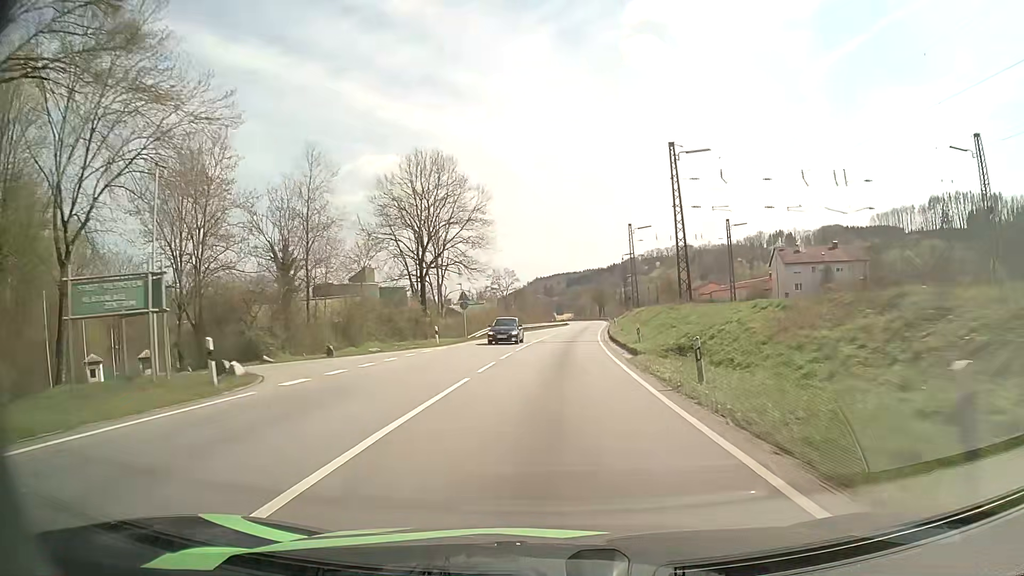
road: primary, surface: asphalt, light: Day
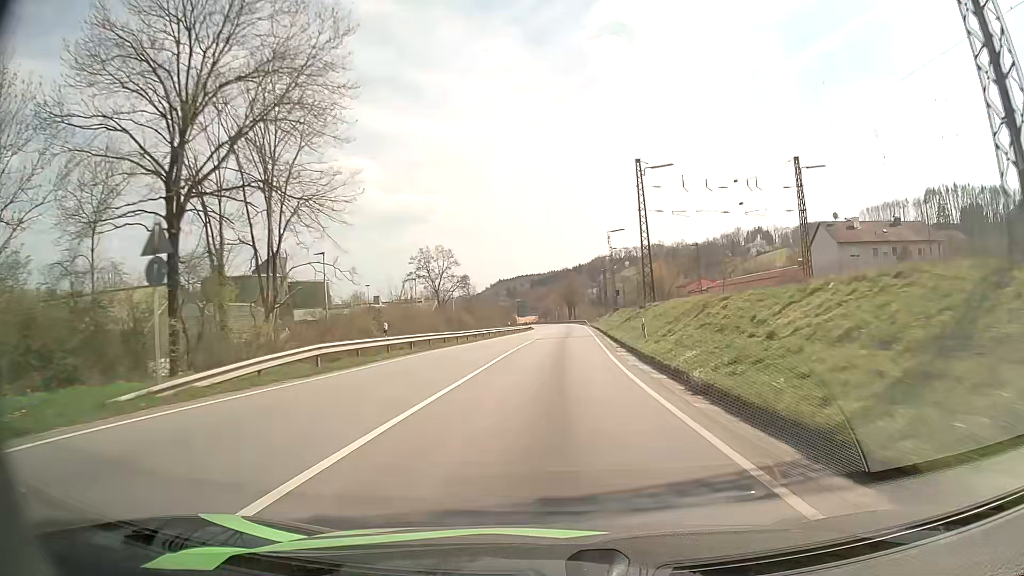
(+0.9, +35.8) m; +3°
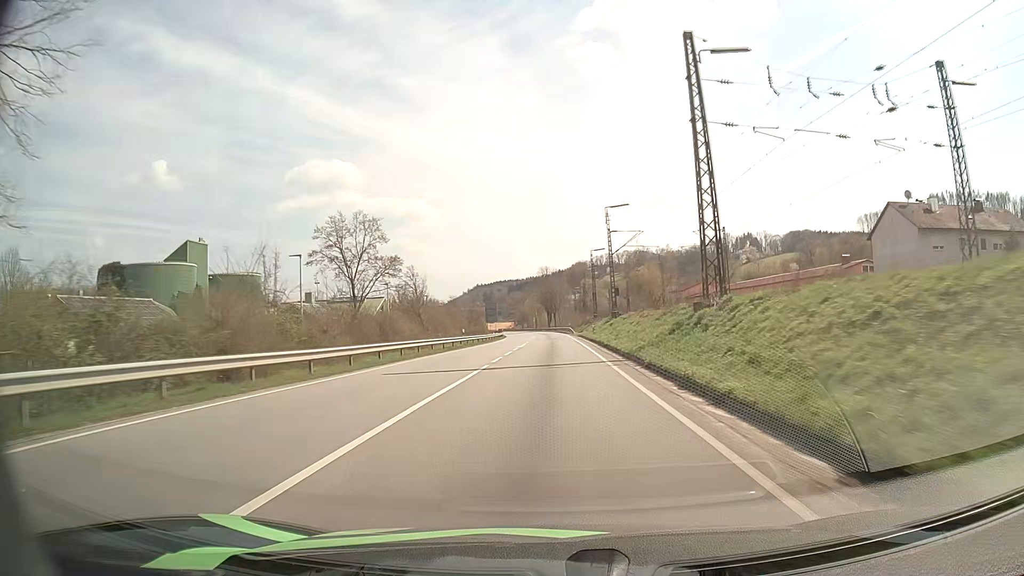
(+0.4, +24.3) m; +2°
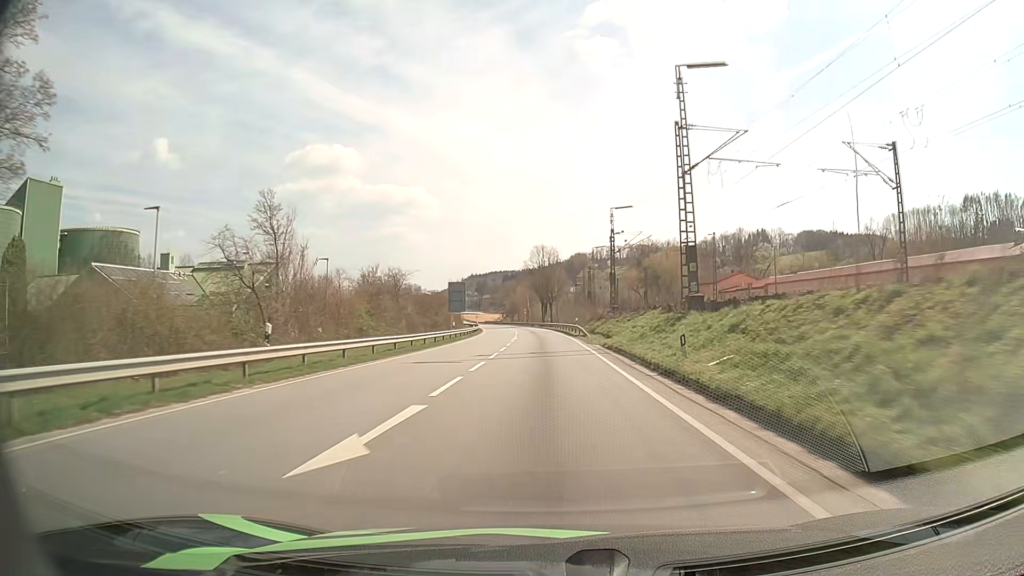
(+0.3, +36.5) m; +1°
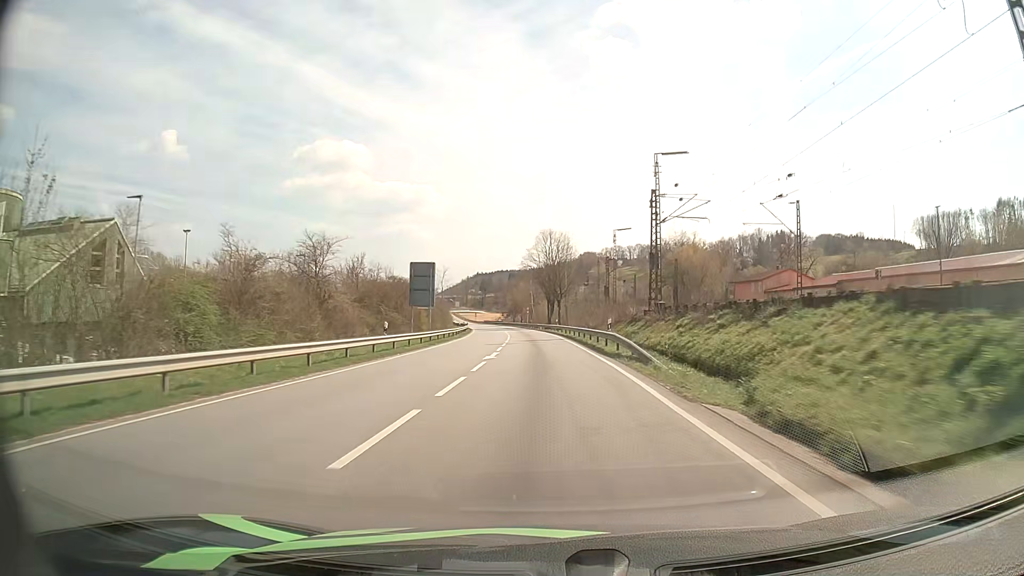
(-0.1, +24.0) m; -1°
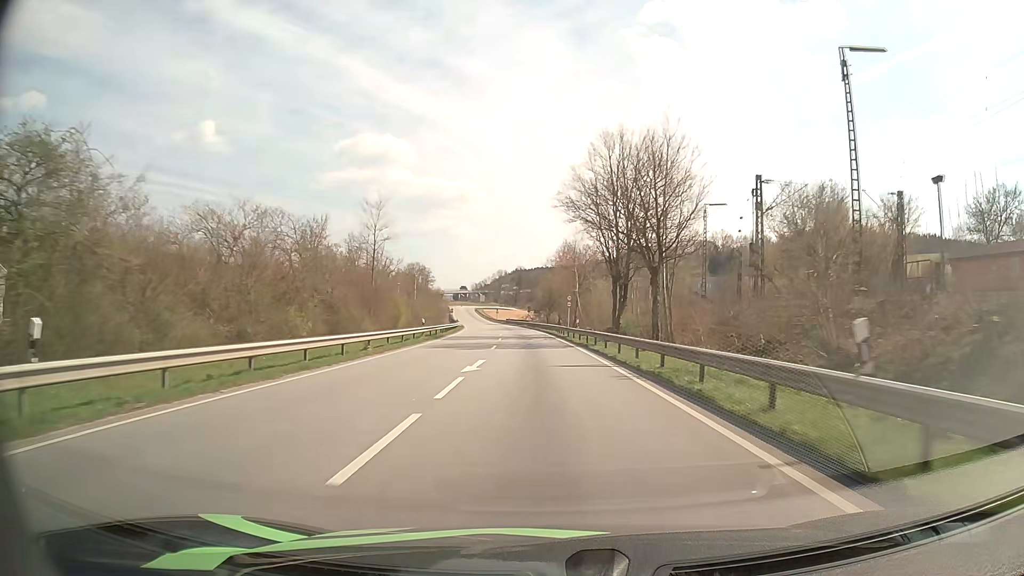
(-1.6, +61.0) m; -3°
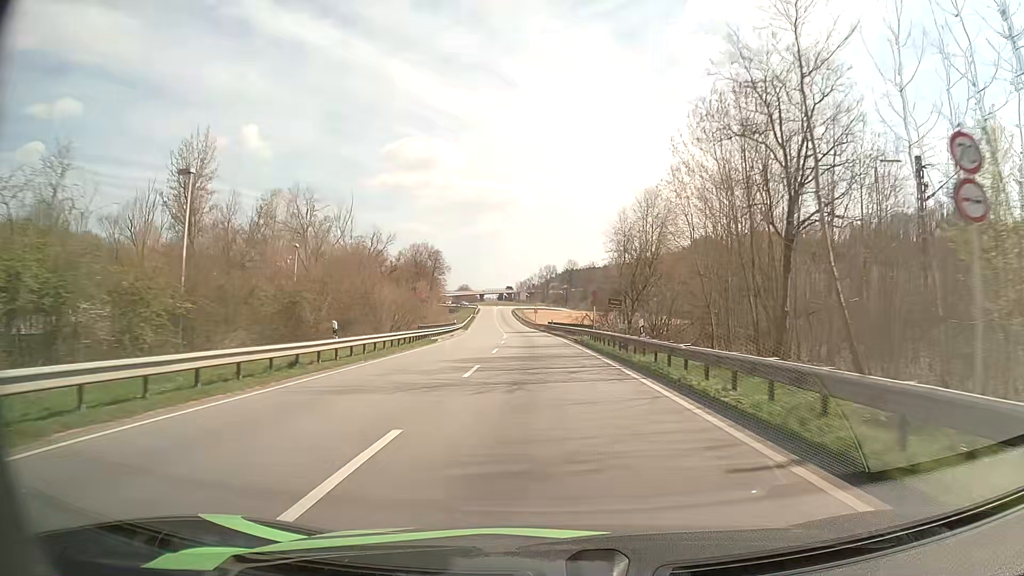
(-2.4, +61.1) m; -5°
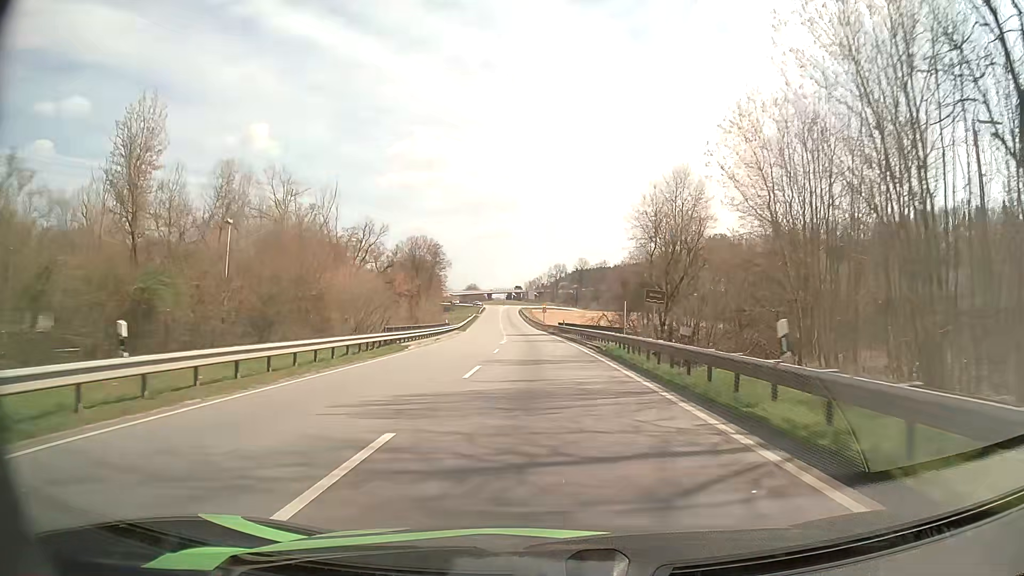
(0.0, +12.2) m; -1°
(0, +10) (0, +20) (0, +30) (-1, +40) (-1, +50) (-2, +60) (-3, +70) (-3, +80) (-4, +90) (-5, +100) m
